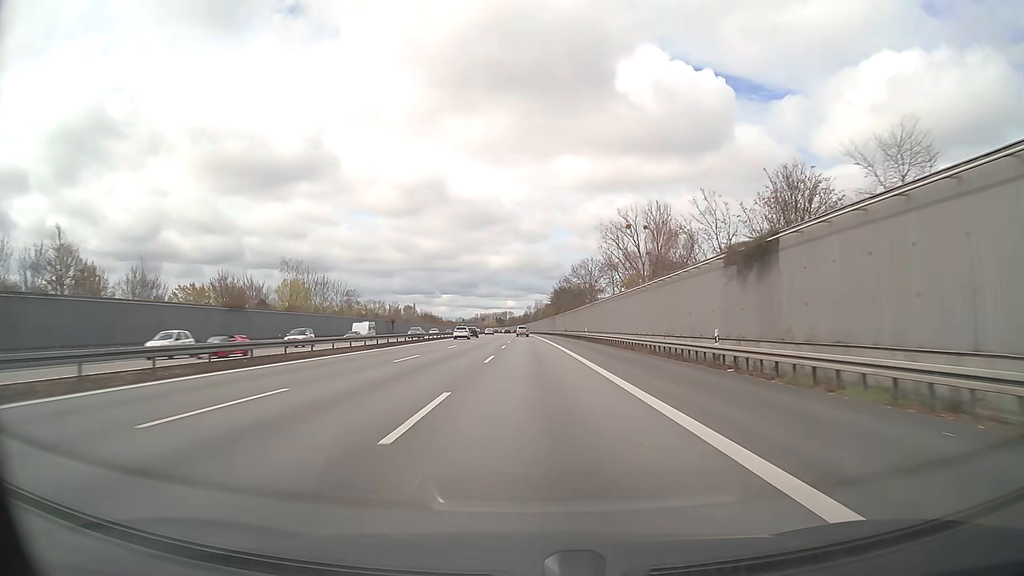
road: motorway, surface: asphalt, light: Day
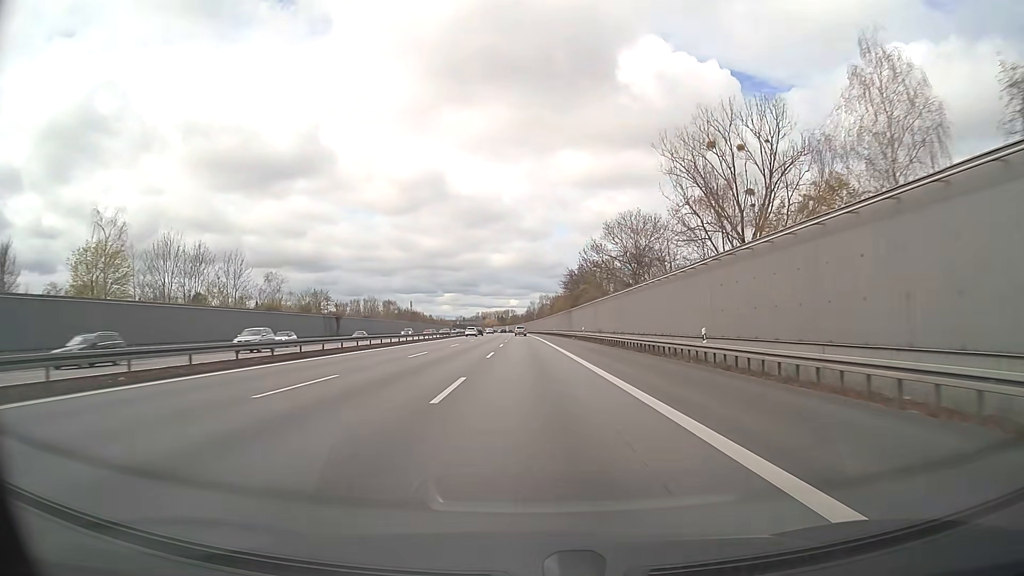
(0.0, +49.9) m; 0°
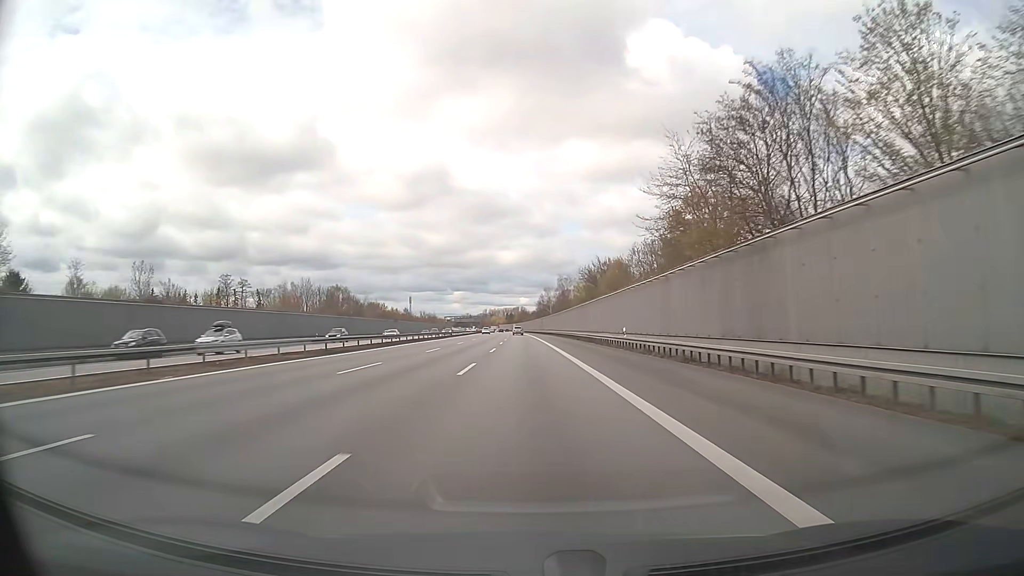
(-0.4, +83.2) m; -1°
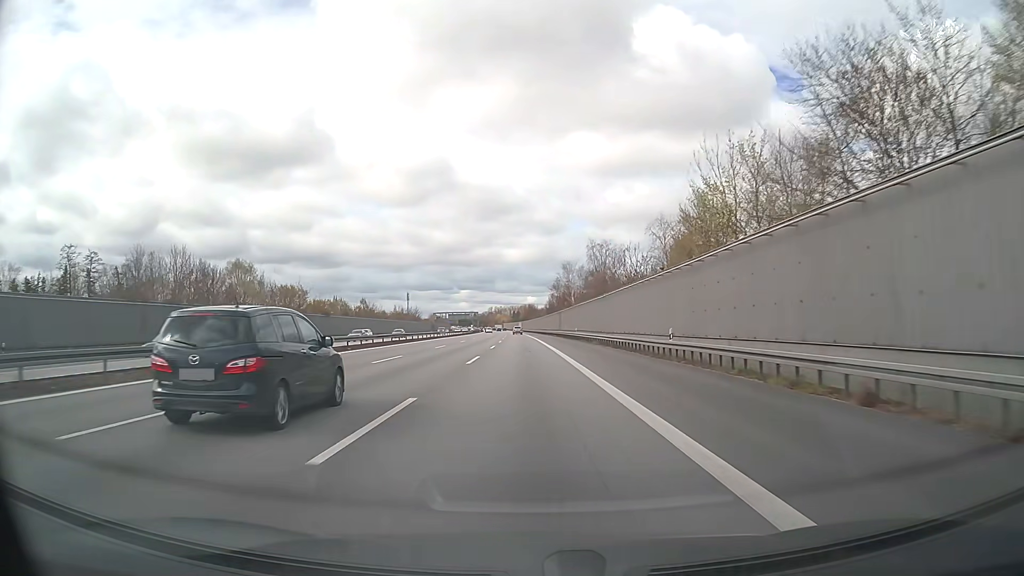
(-0.3, +66.7) m; -1°
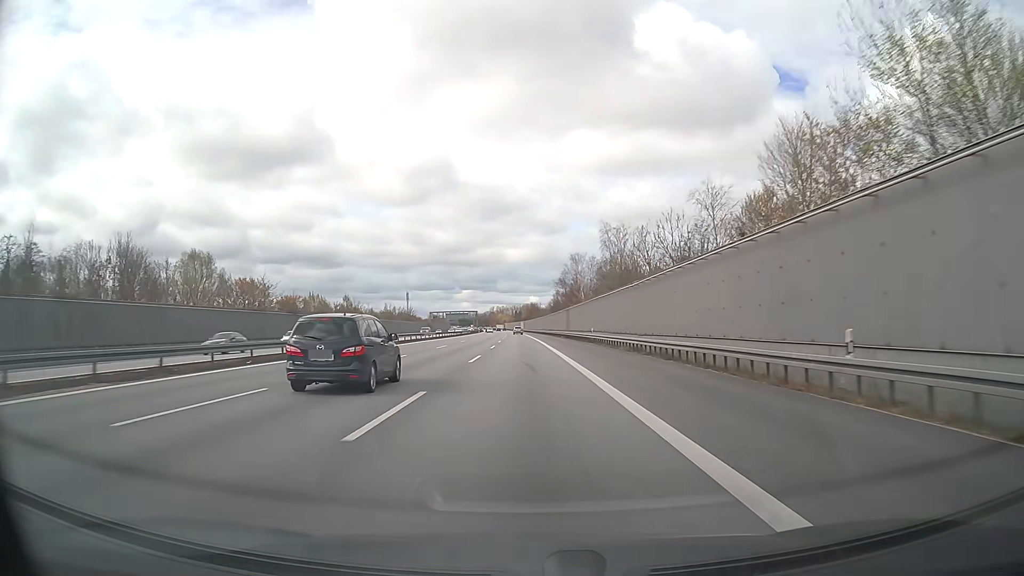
(0.0, +16.7) m; 0°
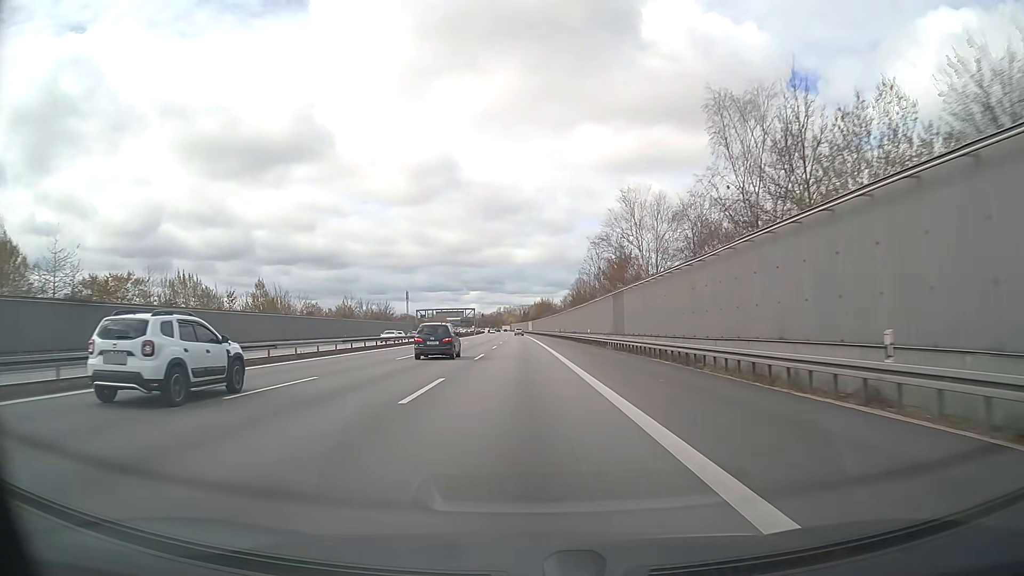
(-0.3, +50.0) m; -1°
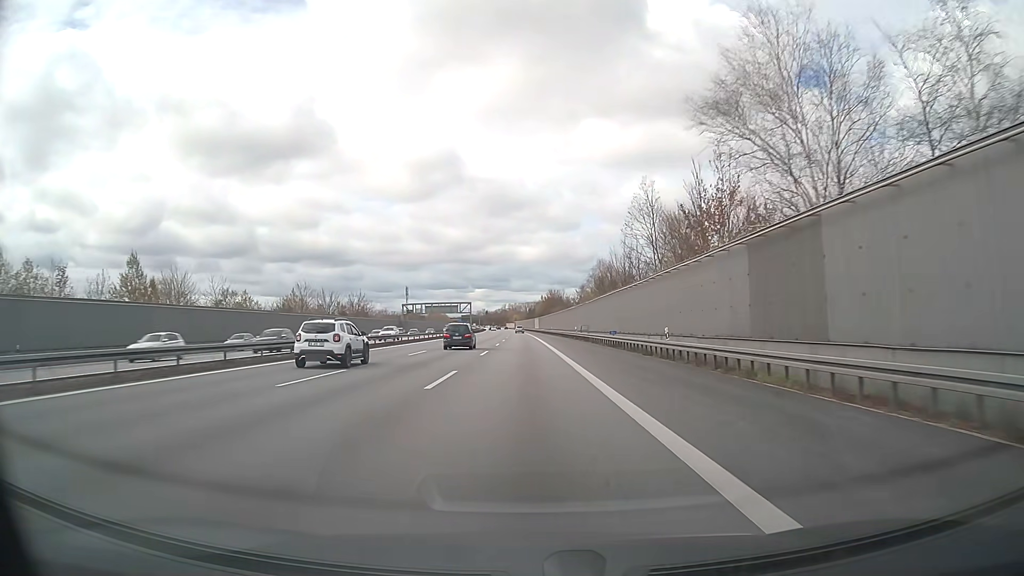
(-0.2, +33.3) m; -1°
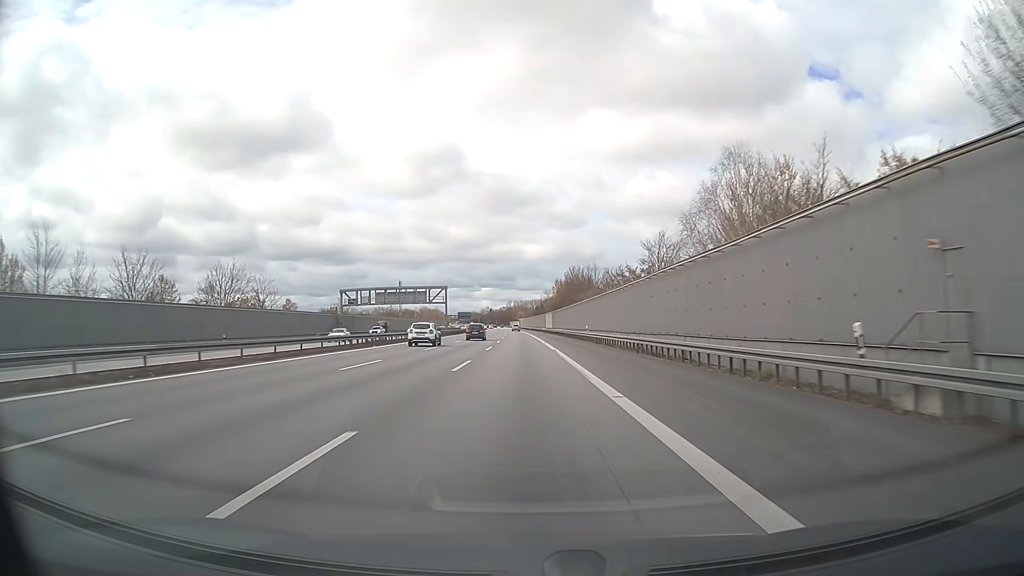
(-0.4, +66.5) m; -1°
(0, +10) (0, +20) (0, +30) (0, +40) (0, +50) (0, +60) (0, +70) (-1, +80) (-1, +90) (-1, +100) m
